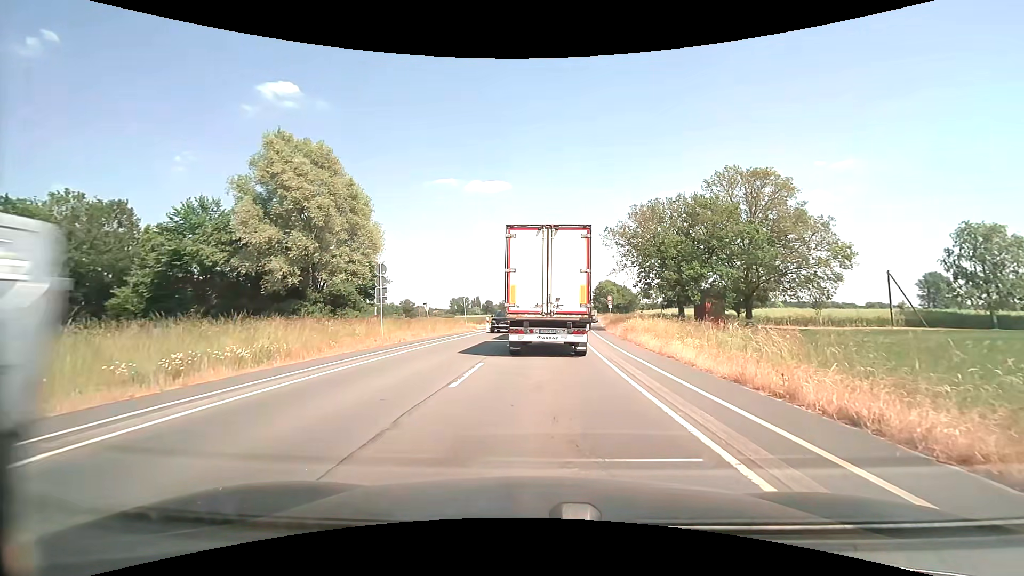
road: secondary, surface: asphalt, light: Day
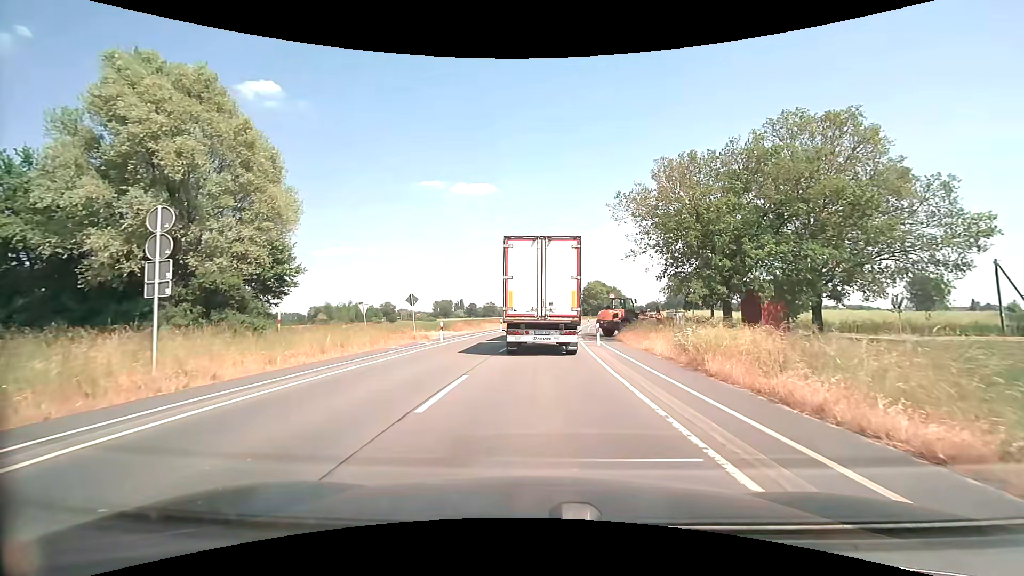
(+0.3, +14.2) m; +2°
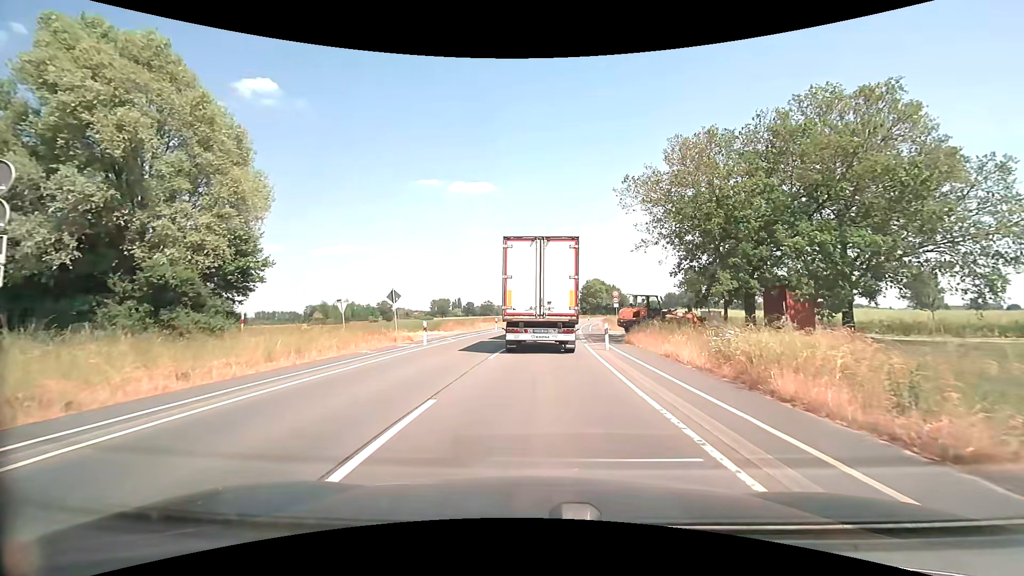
(0.0, +3.5) m; 0°
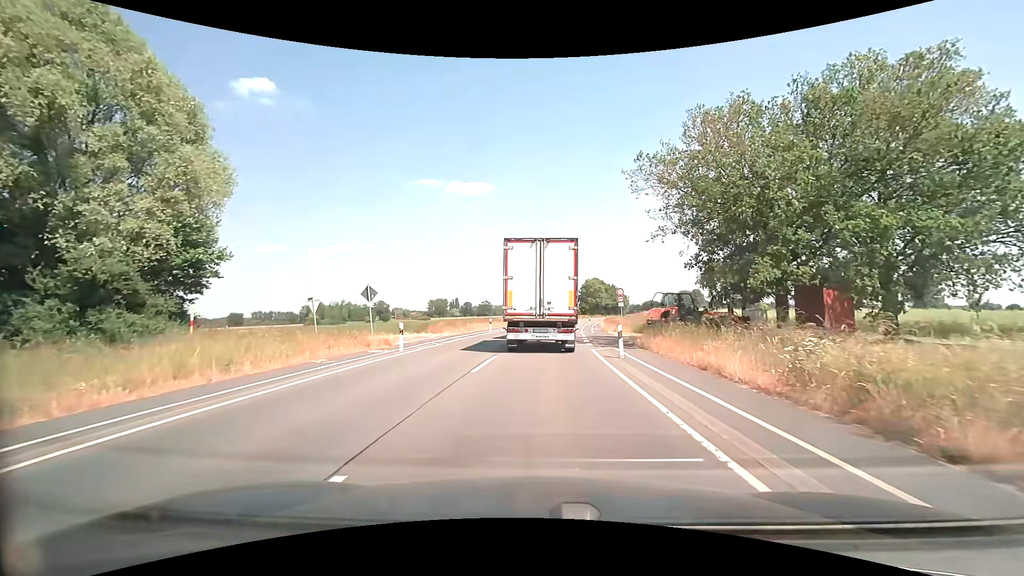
(0.0, +3.8) m; 0°
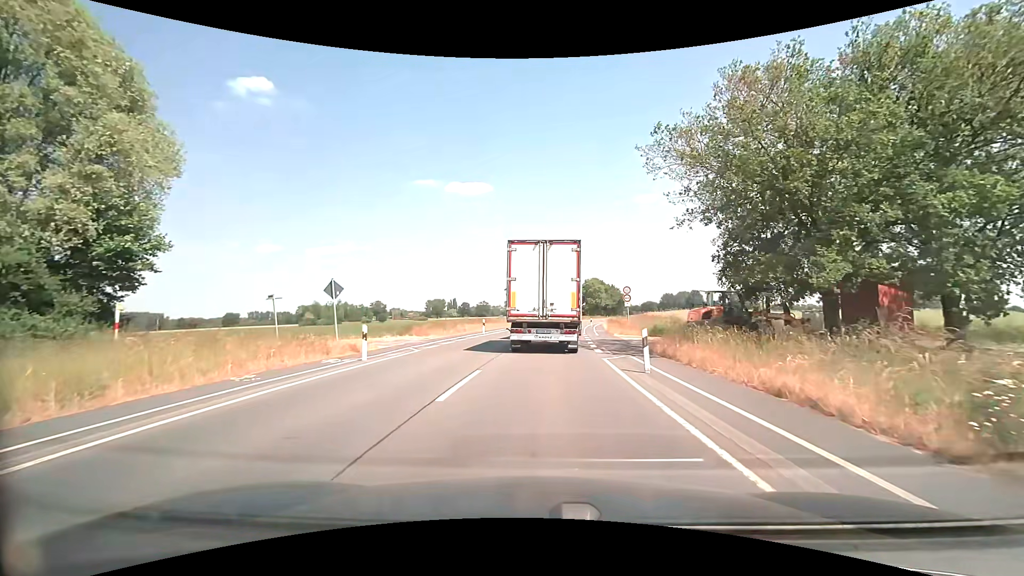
(0.0, +4.0) m; 0°
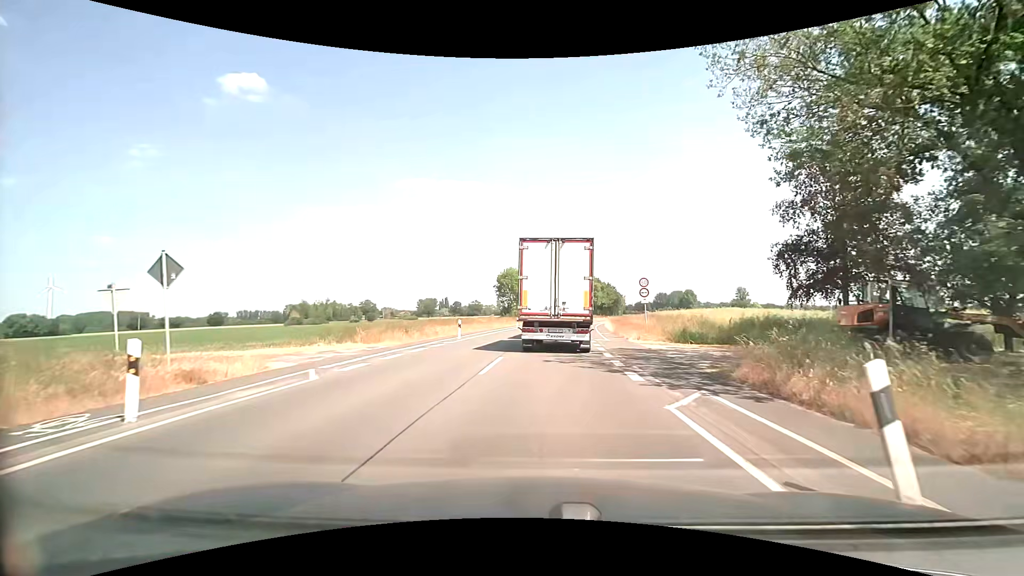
(+0.1, +8.7) m; +1°
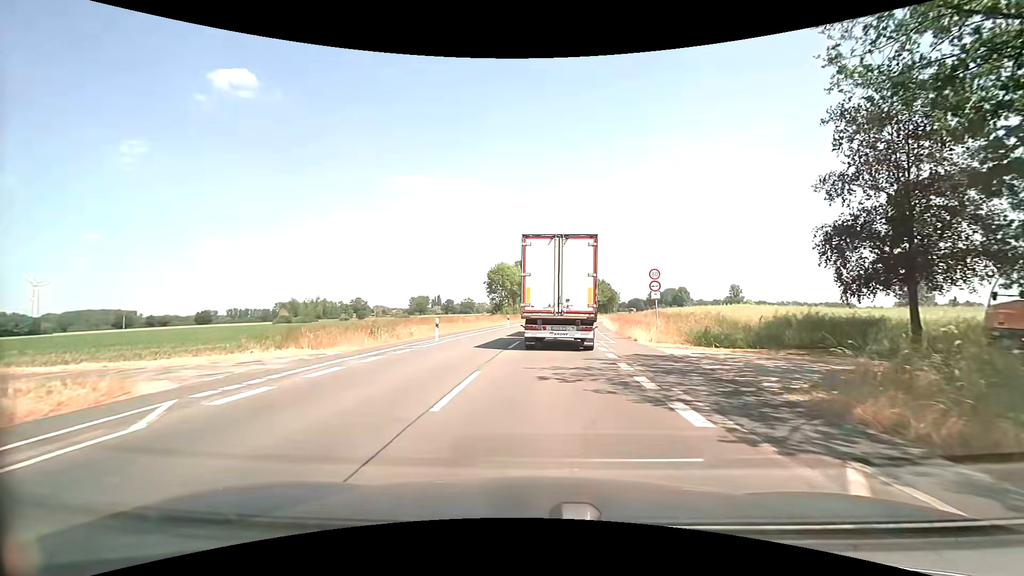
(0.0, +4.6) m; 0°
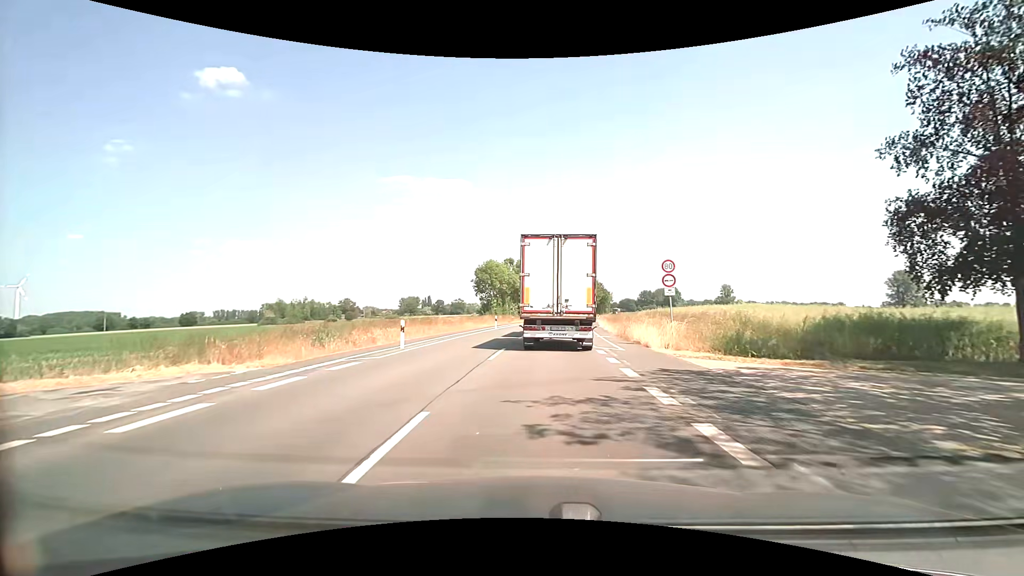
(+0.1, +4.6) m; +1°
(0, +10) (+1, +20) (+1, +30) (+2, +40) (+3, +50) (+4, +60) (+5, +70) (+7, +80) (+9, +89) (+11, +99) m
